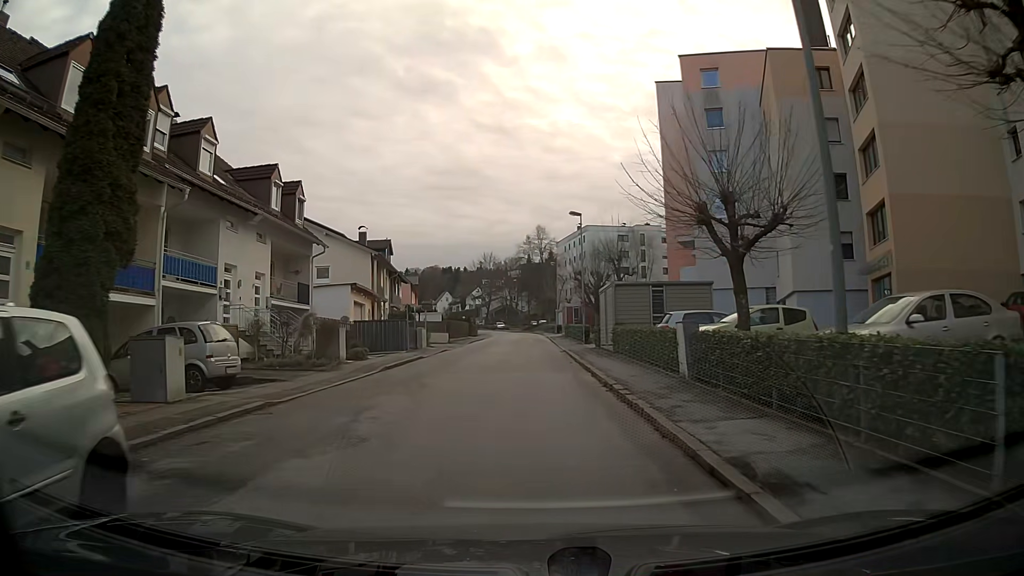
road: residential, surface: asphalt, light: Day
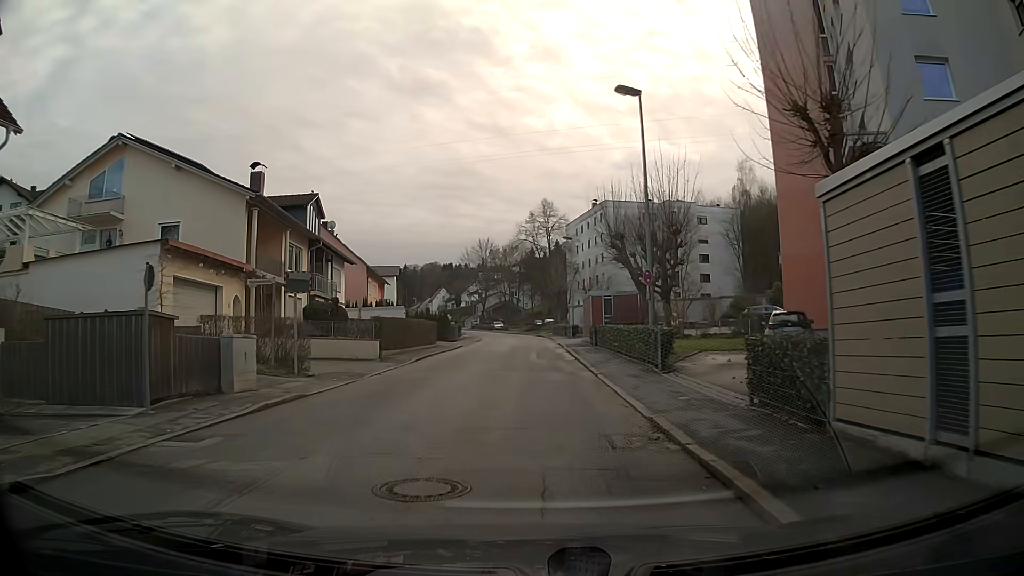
(0.0, +23.4) m; 0°
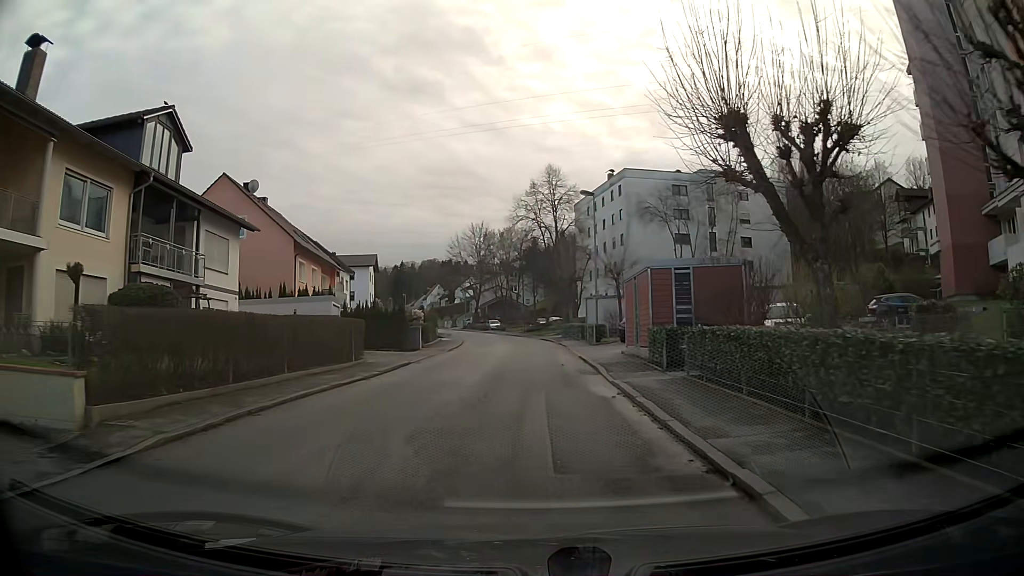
(0.0, +18.7) m; 0°
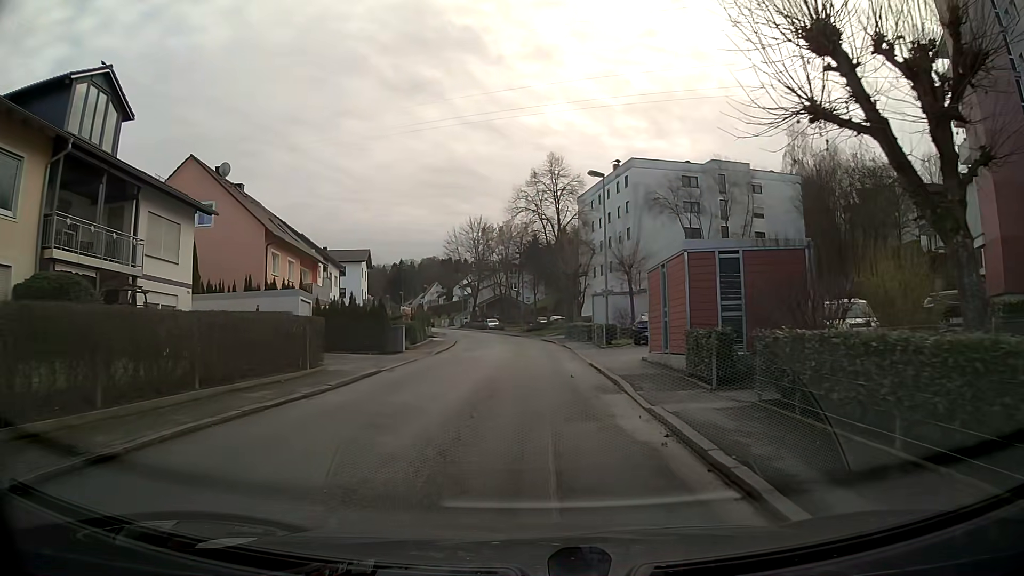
(0.0, +4.7) m; 0°
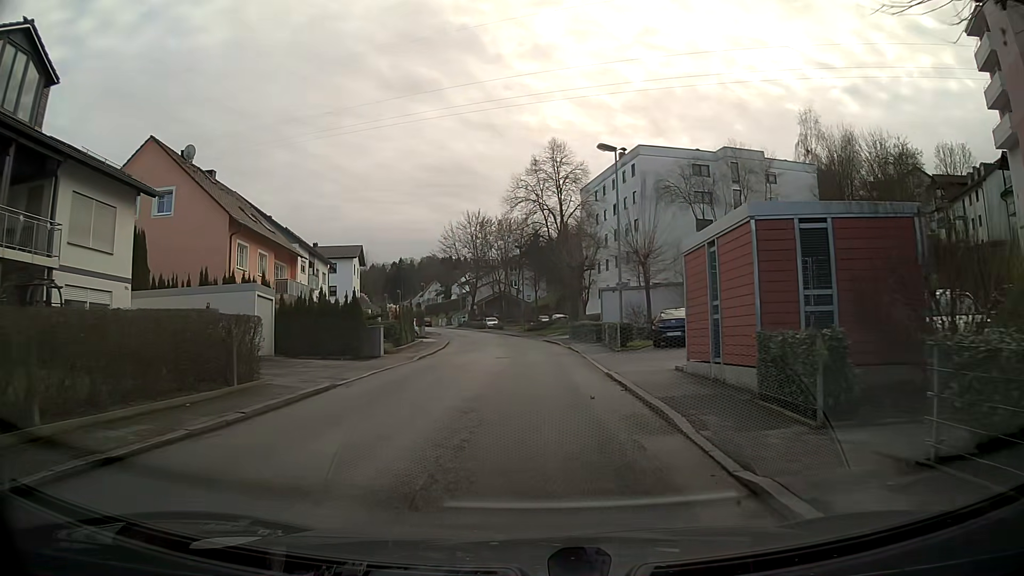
(0.0, +4.7) m; 0°
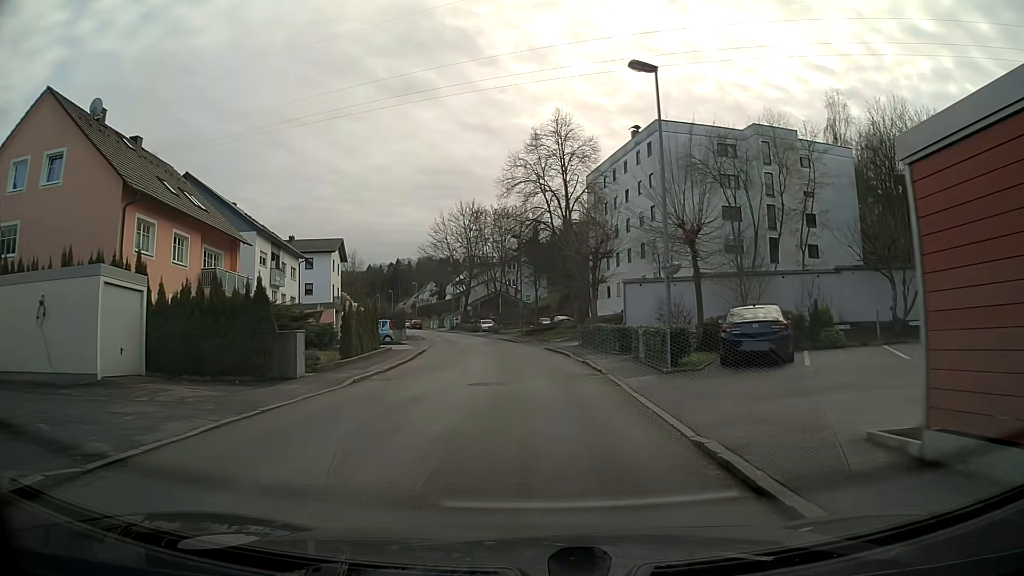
(0.0, +9.3) m; 0°
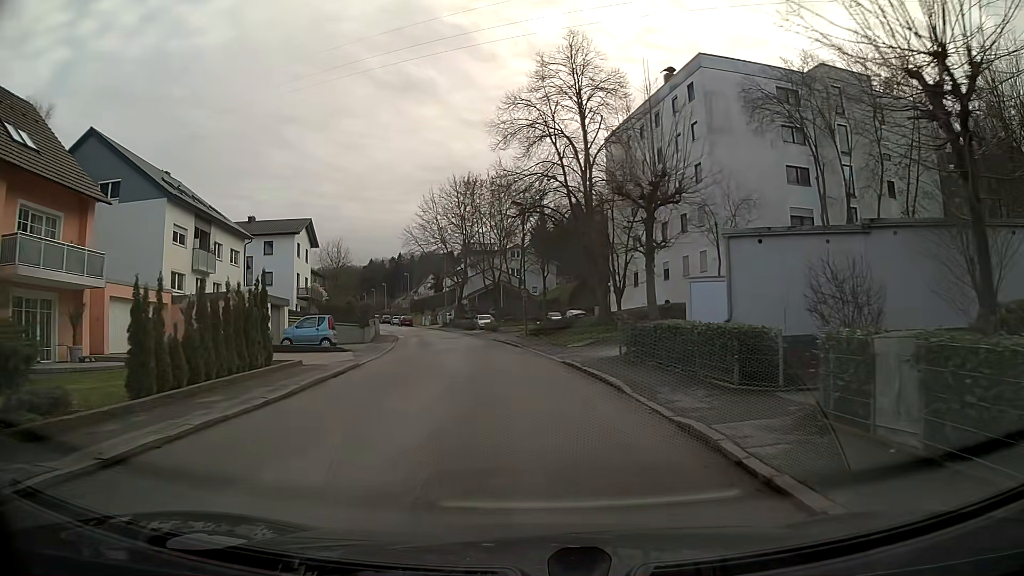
(-0.1, +14.0) m; -1°
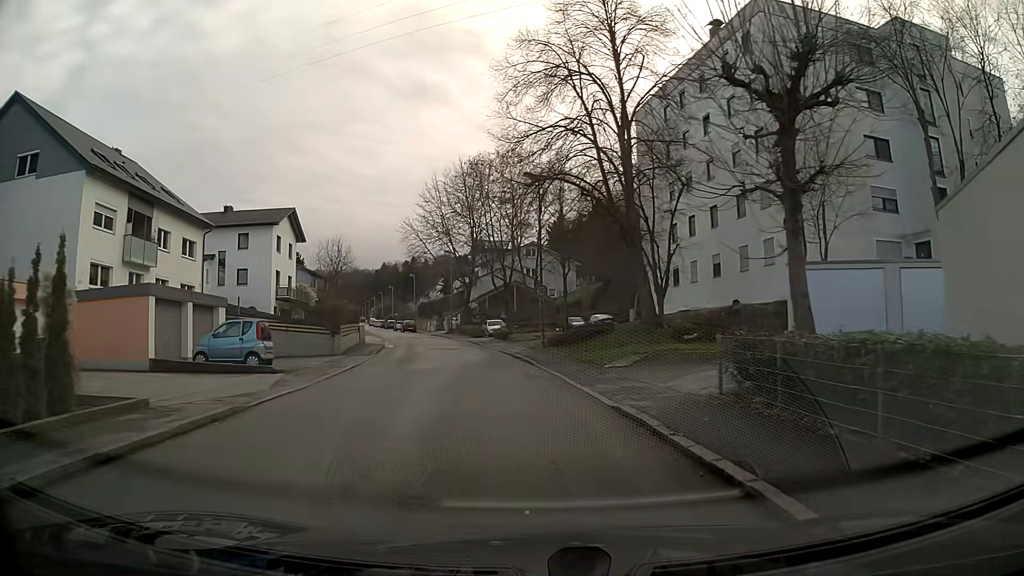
(-0.1, +9.3) m; -2°
(0, +10) (-1, +20) (-2, +30) (-4, +40) (-6, +50) (-9, +59) (-12, +69) (-16, +78) (-19, +87) (-22, +97) m
